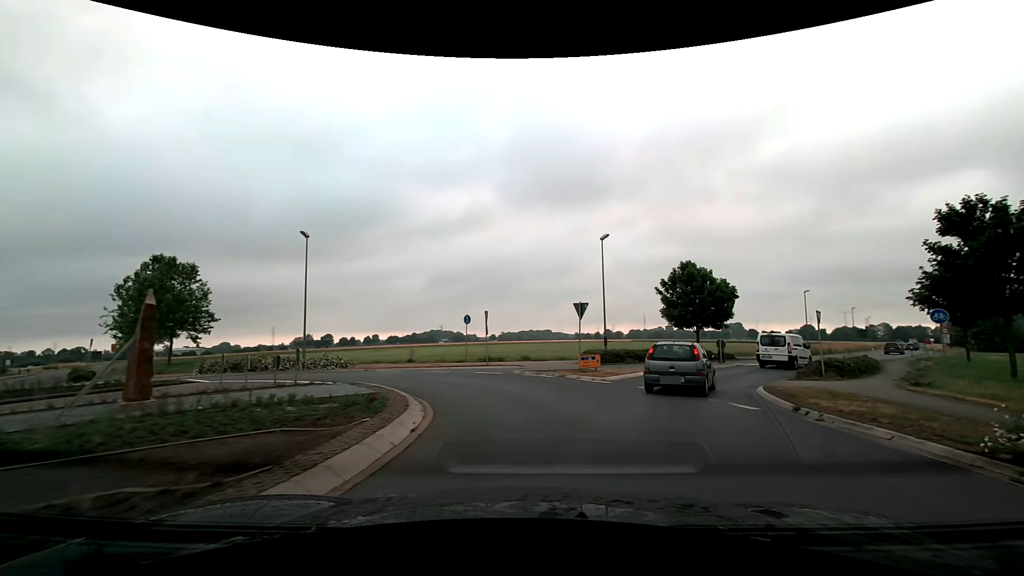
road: secondary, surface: asphalt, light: Day
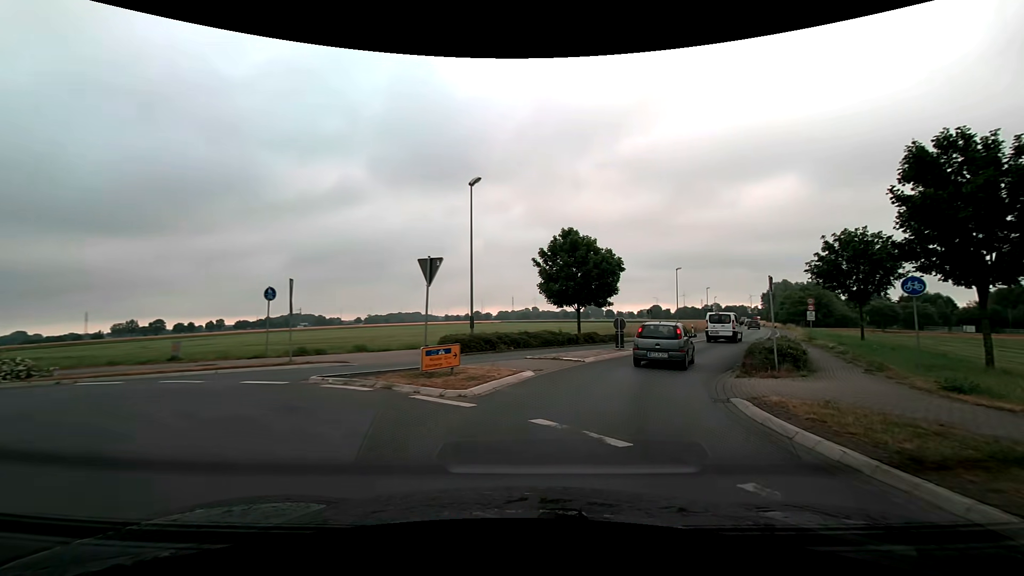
(+1.1, +9.1) m; +14°
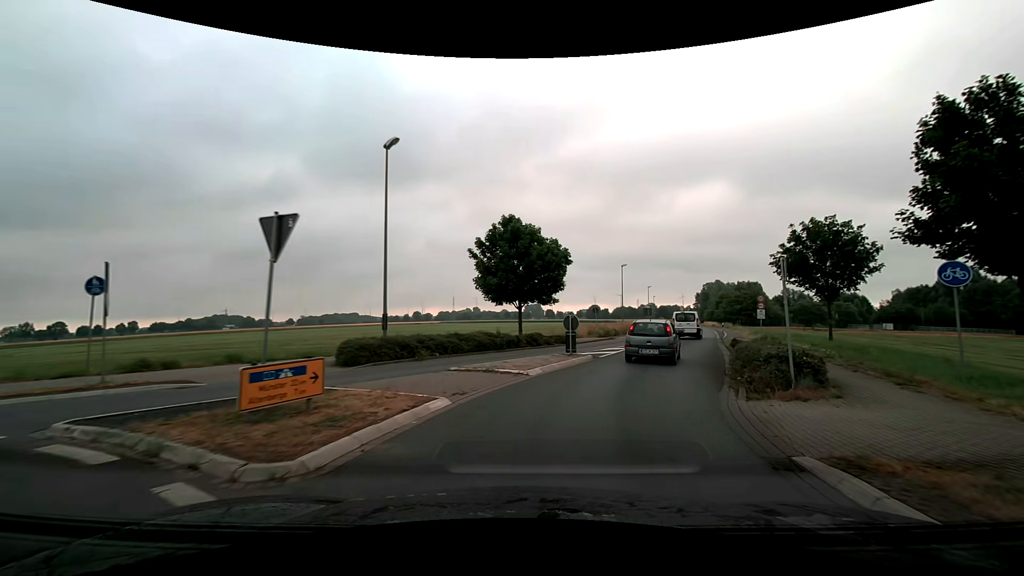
(+0.3, +4.9) m; +7°
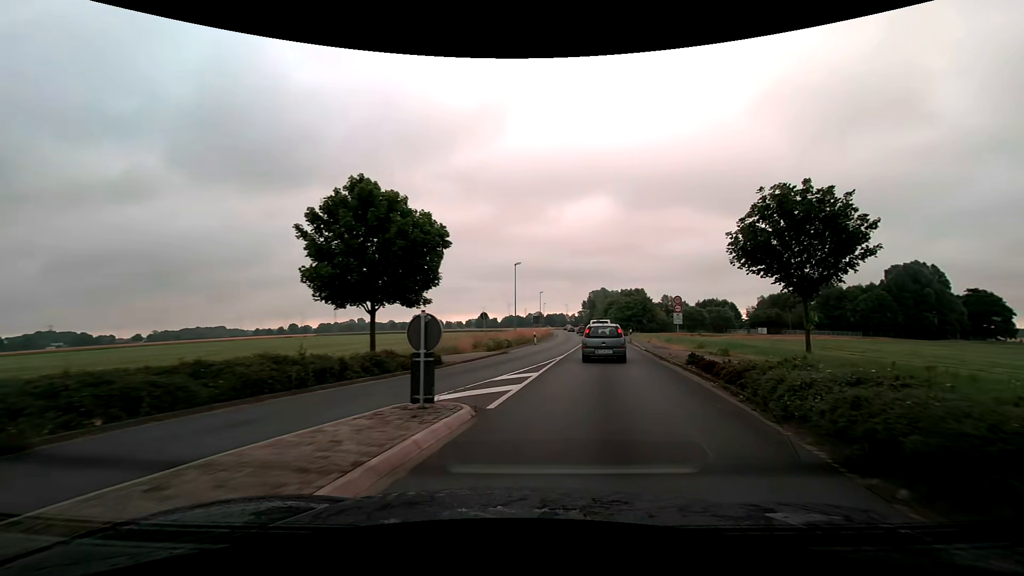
(+1.1, +10.5) m; +12°
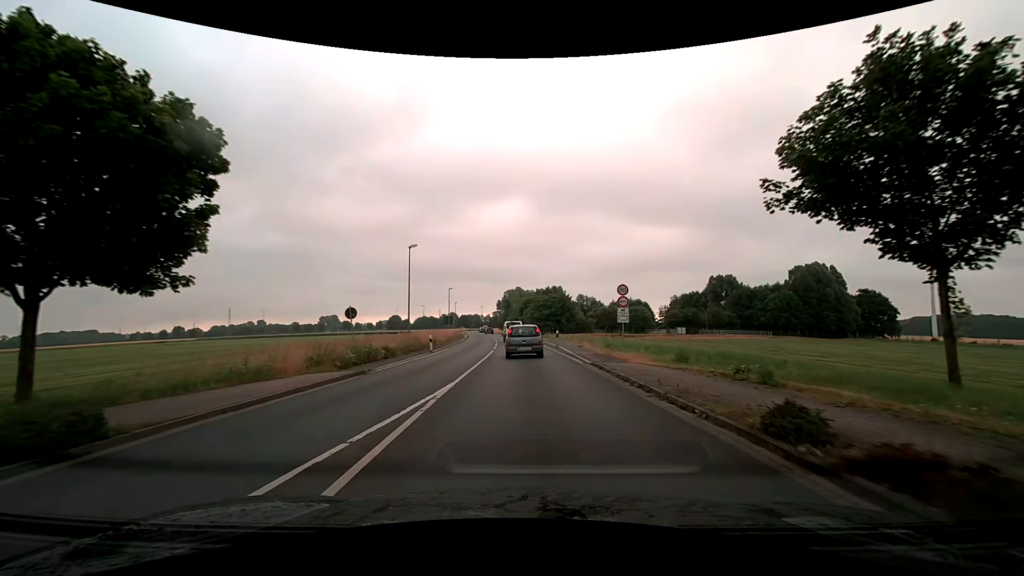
(+1.2, +11.2) m; +10°
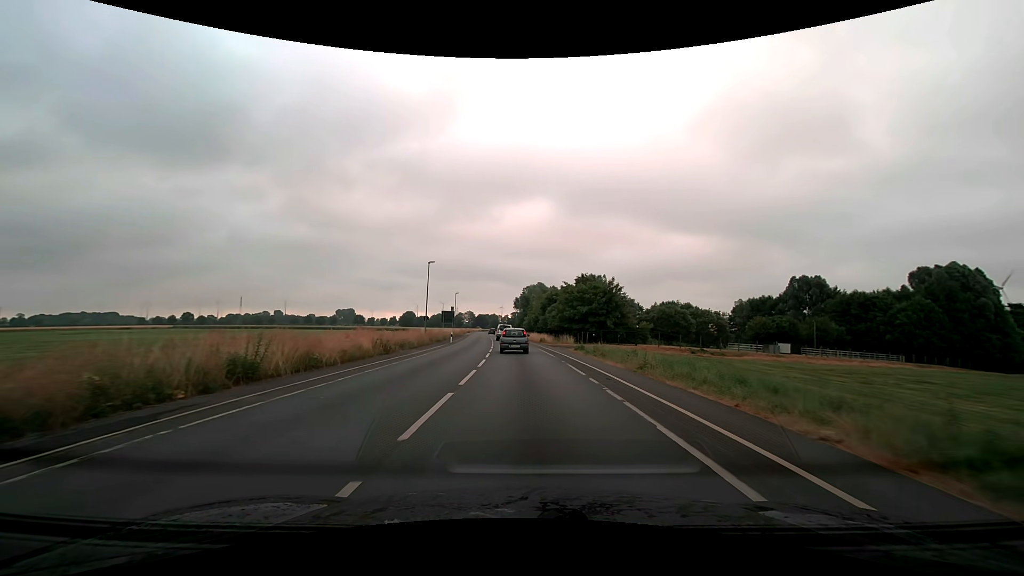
(-0.4, +33.3) m; -2°
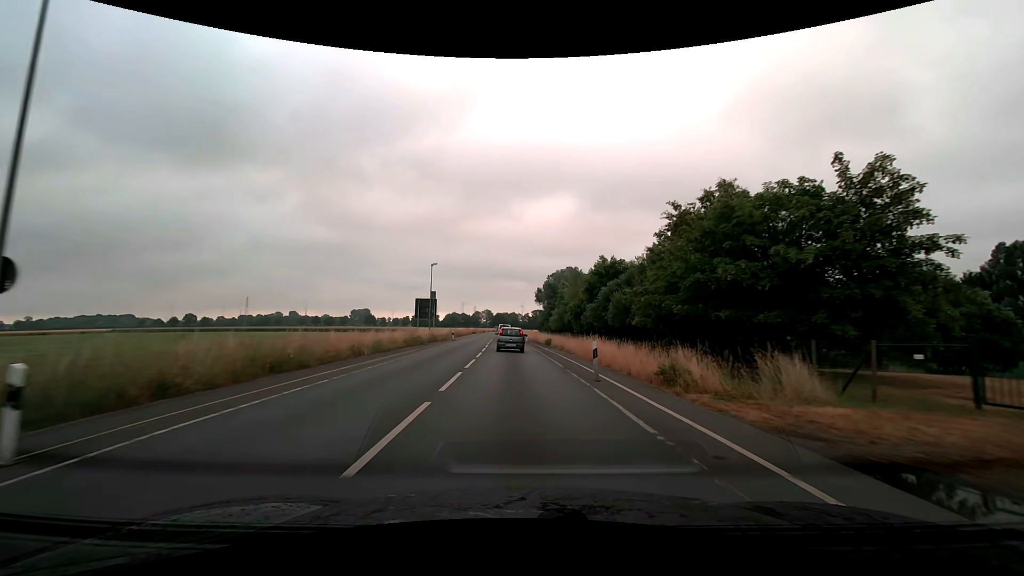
(-1.0, +44.1) m; -2°
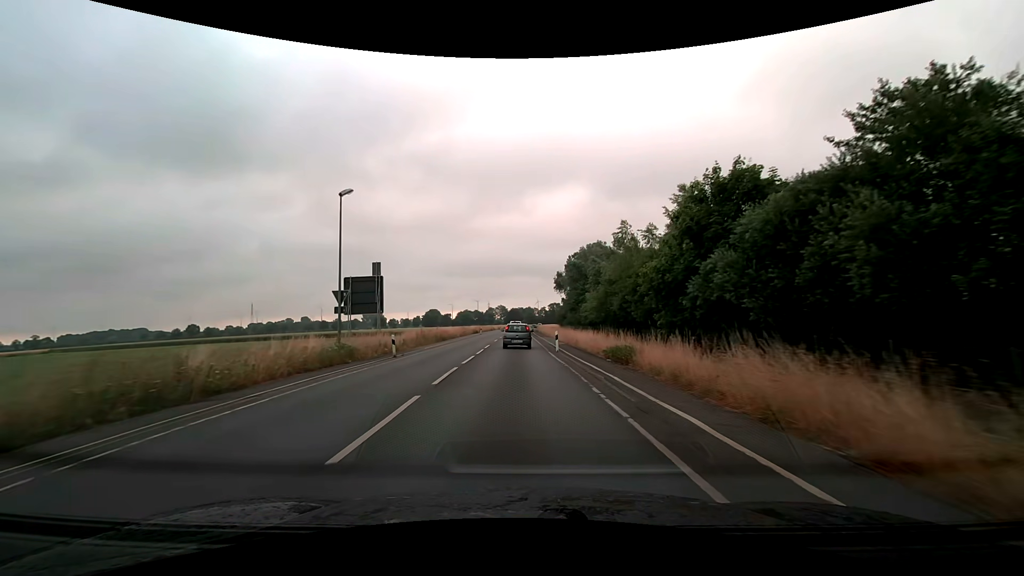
(-0.4, +29.7) m; -2°
(0, +10) (0, +20) (0, +30) (0, +40) (-1, +50) (-1, +60) (-1, +70) (-1, +80) (-1, +90) (-1, +100) m
